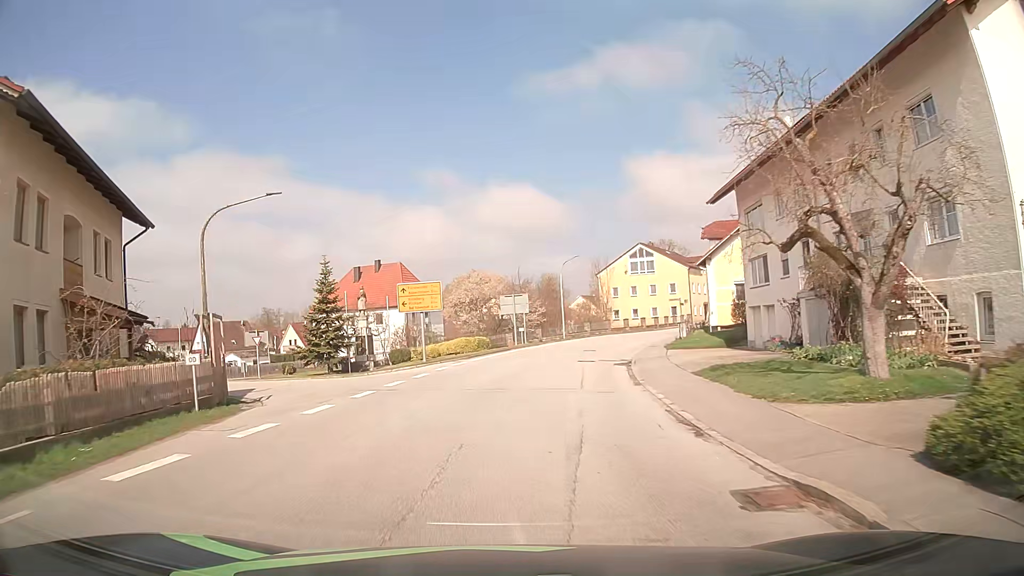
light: Day
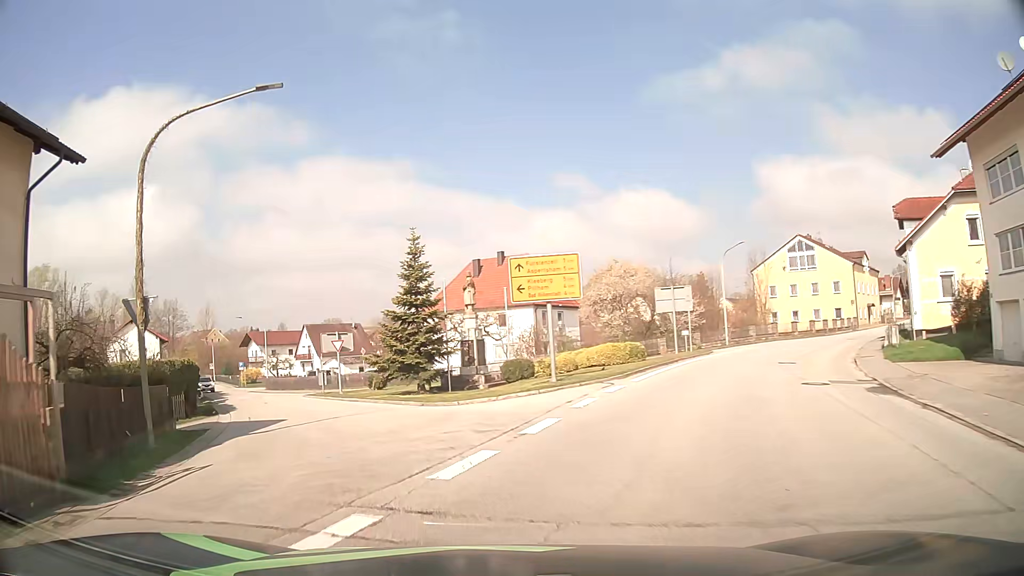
(-1.0, +11.6) m; -12°
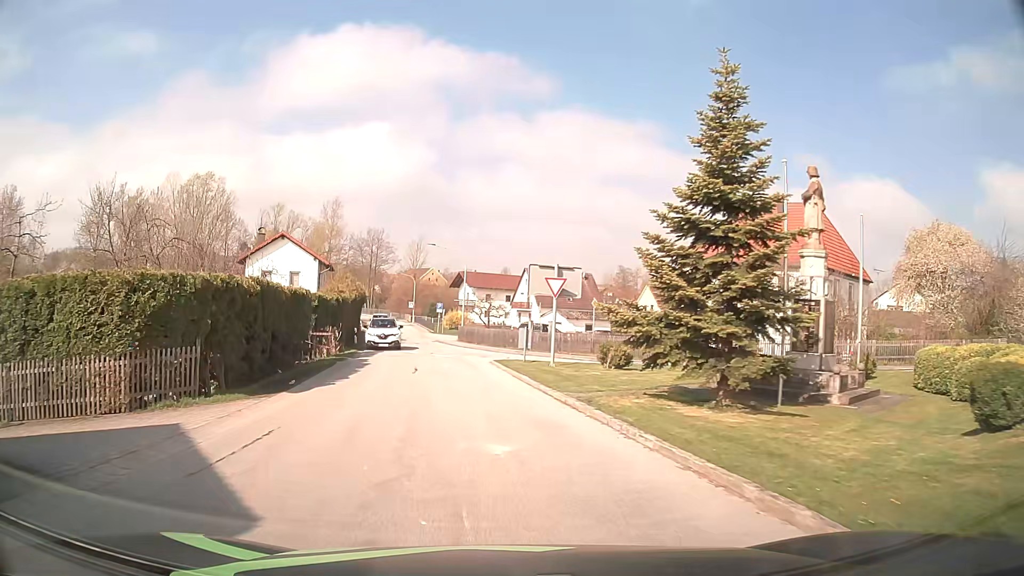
(-2.9, +15.6) m; -19°
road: tertiary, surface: asphalt
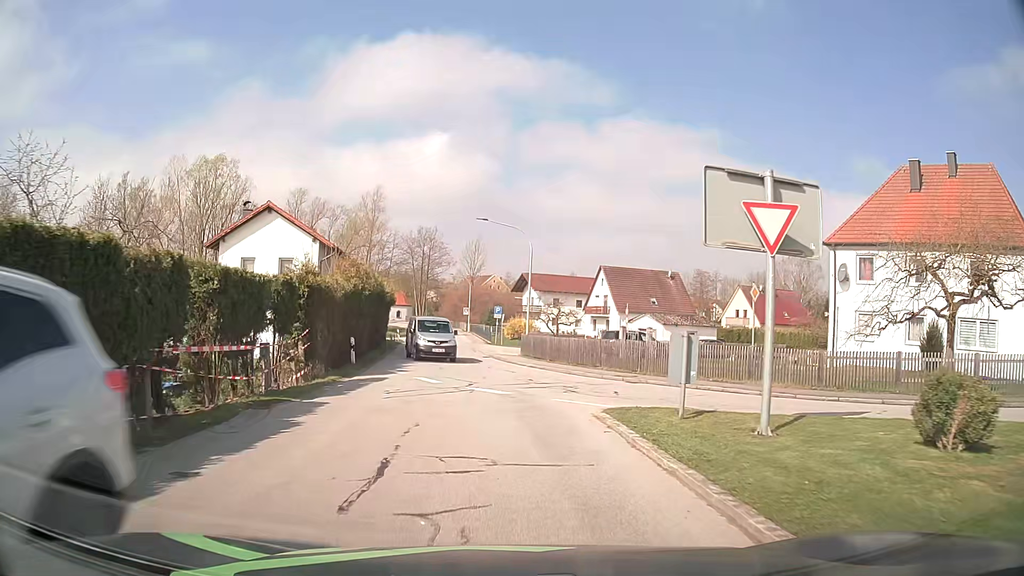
(-0.9, +15.1) m; -5°
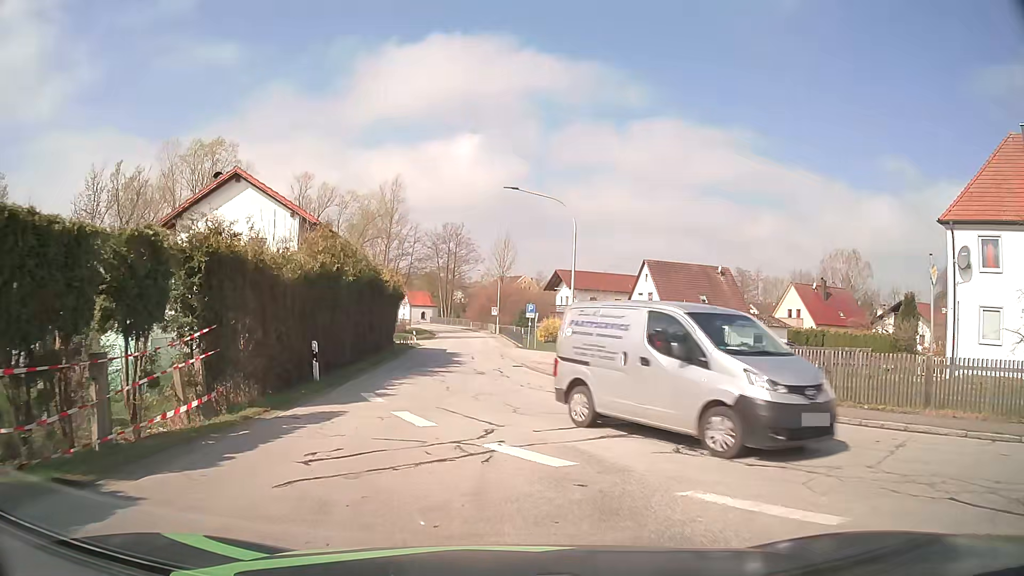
(-0.2, +8.0) m; -3°
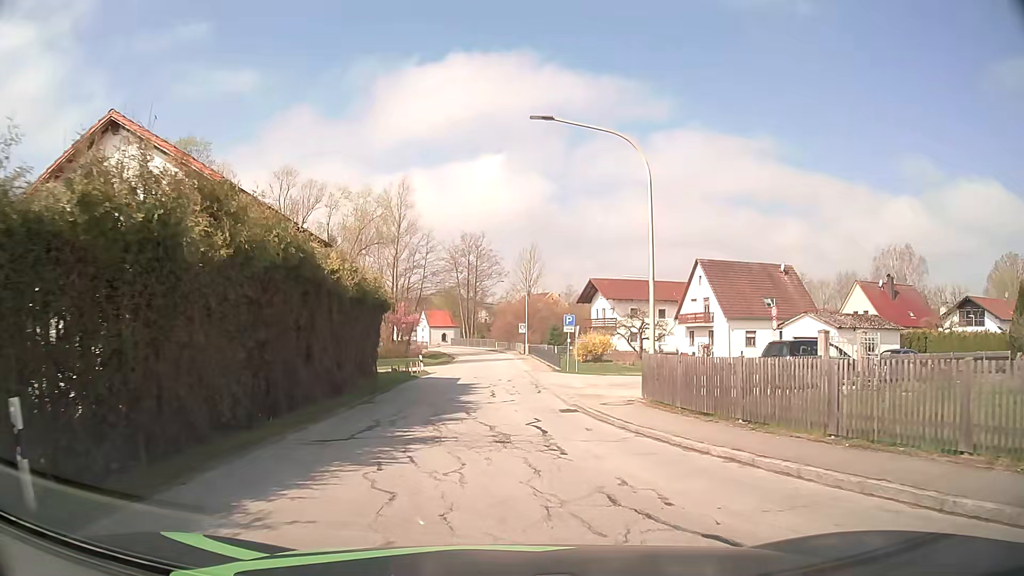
(-0.2, +11.4) m; -1°
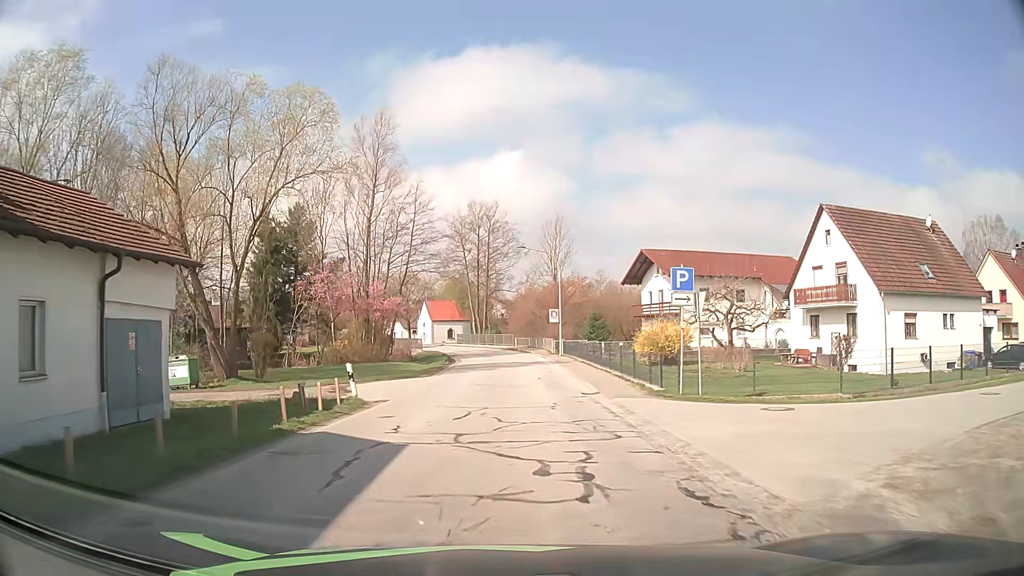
(-0.8, +22.3) m; -2°
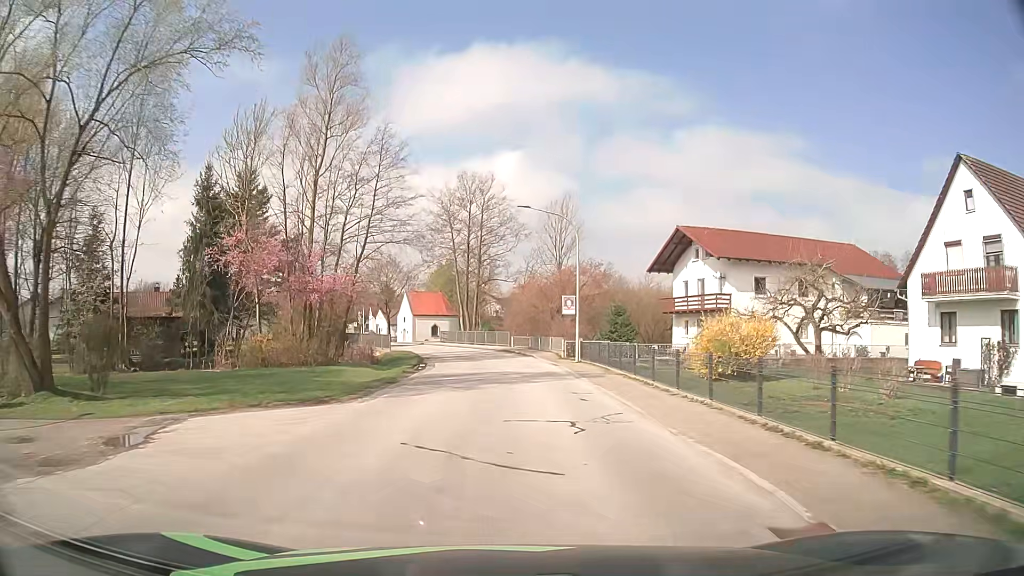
(+0.1, +14.1) m; +1°
(0, +10) (0, +20) (0, +30) (-1, +40) (-4, +50) (-7, +59) (-12, +68) (-16, +77) (-21, +86) (-25, +95) m
